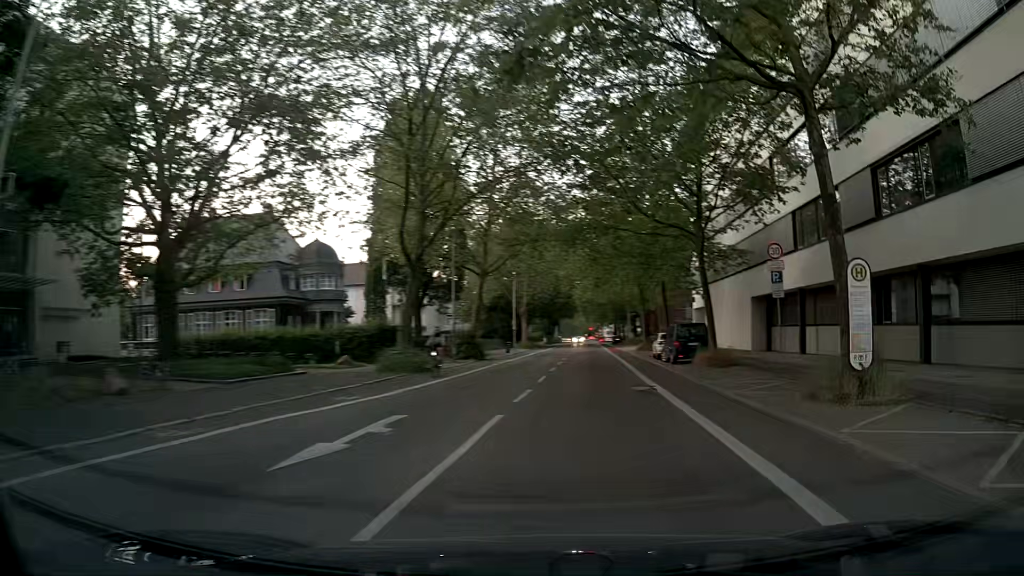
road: secondary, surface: asphalt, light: Day
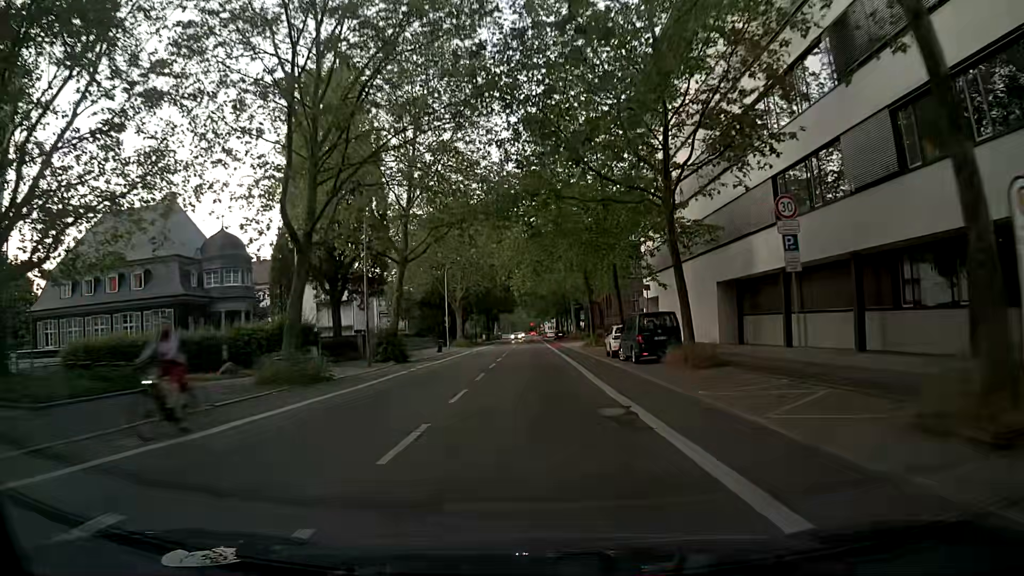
(+0.3, +6.9) m; +3°
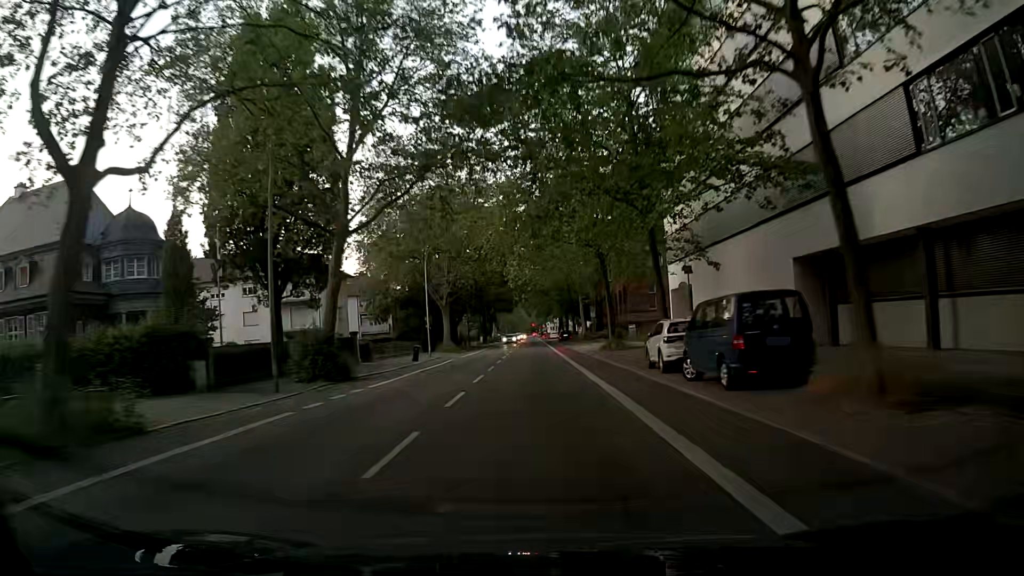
(+0.1, +12.9) m; 0°
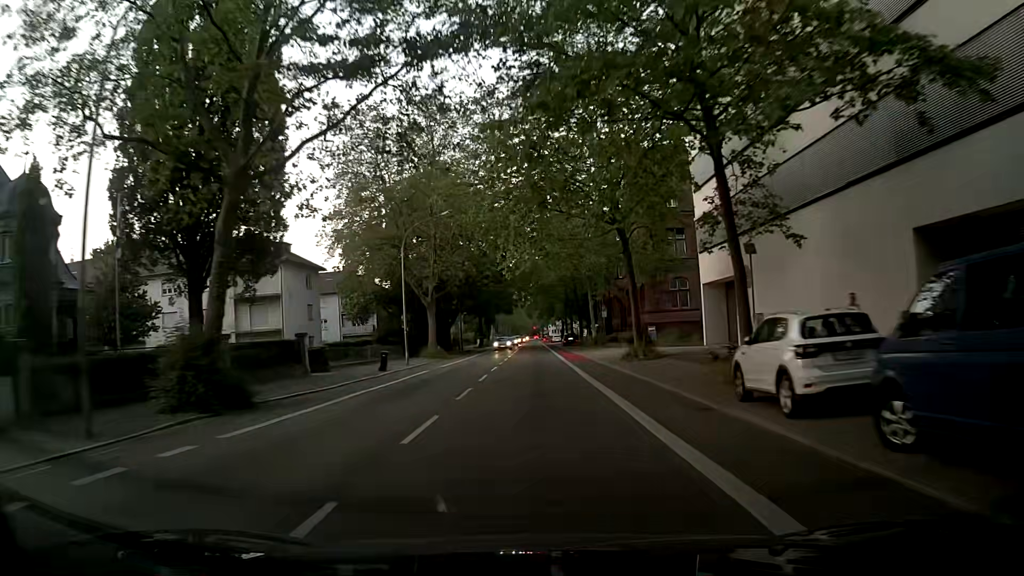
(0.0, +10.3) m; -1°
(0, +10) (0, +20) (+1, +30) (+1, +40) (+1, +50) (+1, +60) (+1, +70) (+2, +80) (+2, +90) (+2, +100) m
